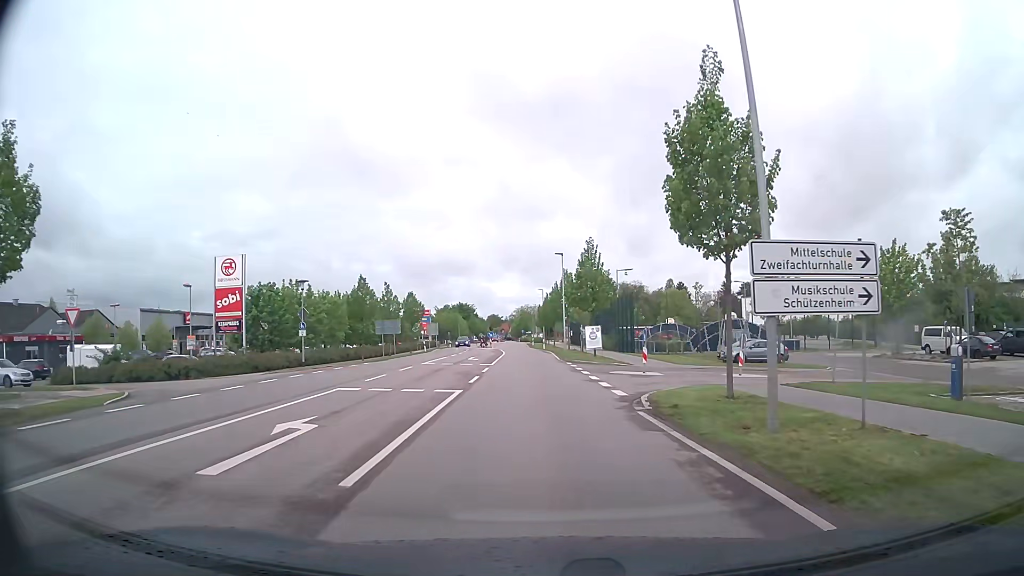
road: tertiary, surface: asphalt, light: Day
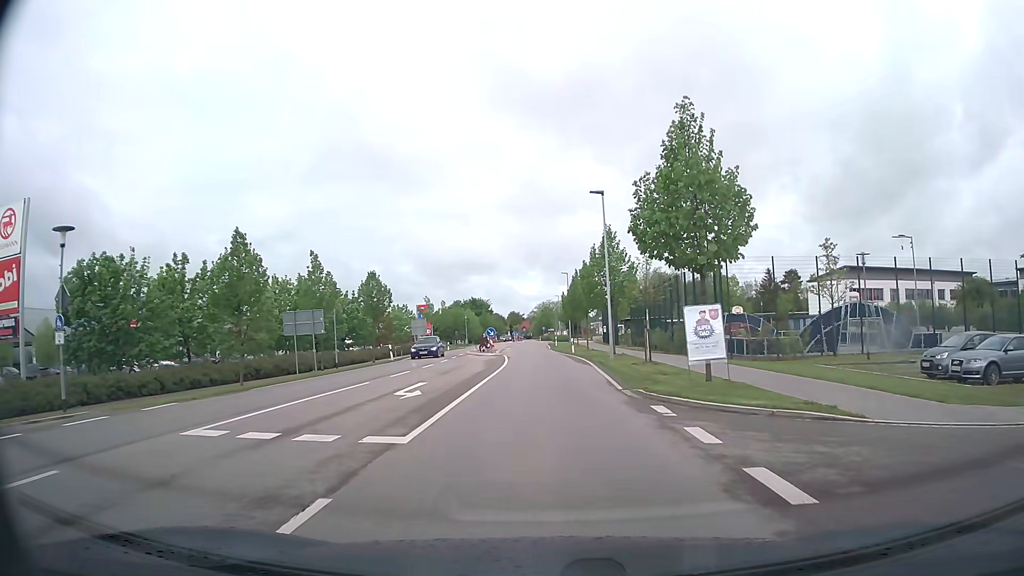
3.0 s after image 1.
(-0.4, +22.8) m; -2°
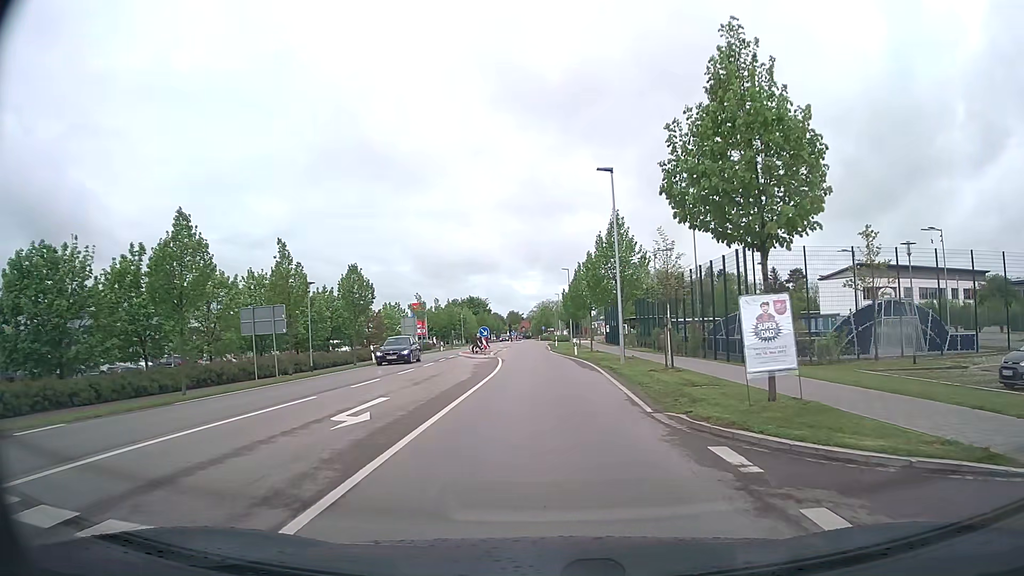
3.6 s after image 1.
(0.0, +4.5) m; 0°
(0, +10) (0, +20) (0, +30) (-1, +40) (-1, +50) (-2, +60) (-2, +70) (-2, +80) (-2, +90) (-2, +100) m
